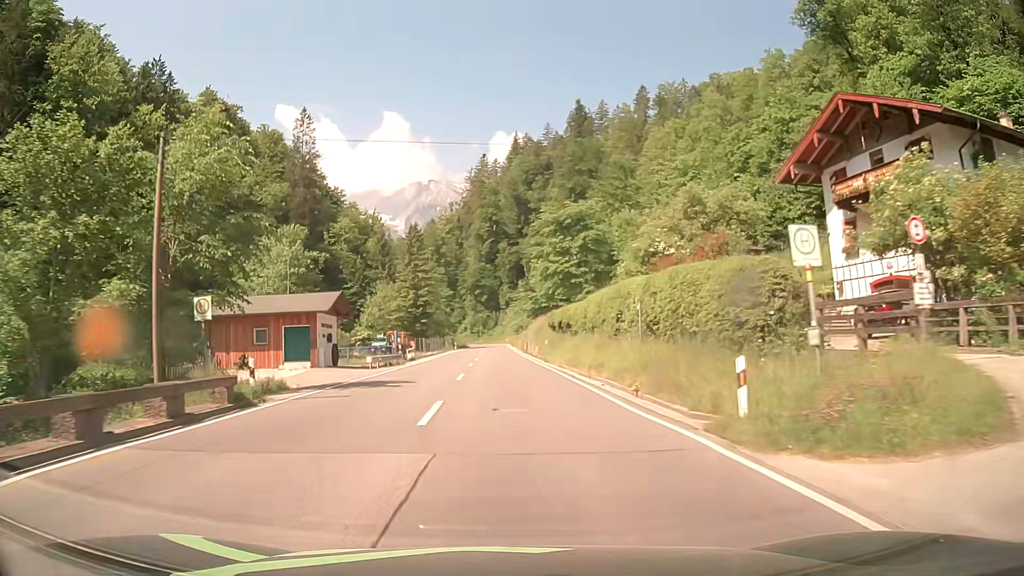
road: primary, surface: asphalt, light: Day
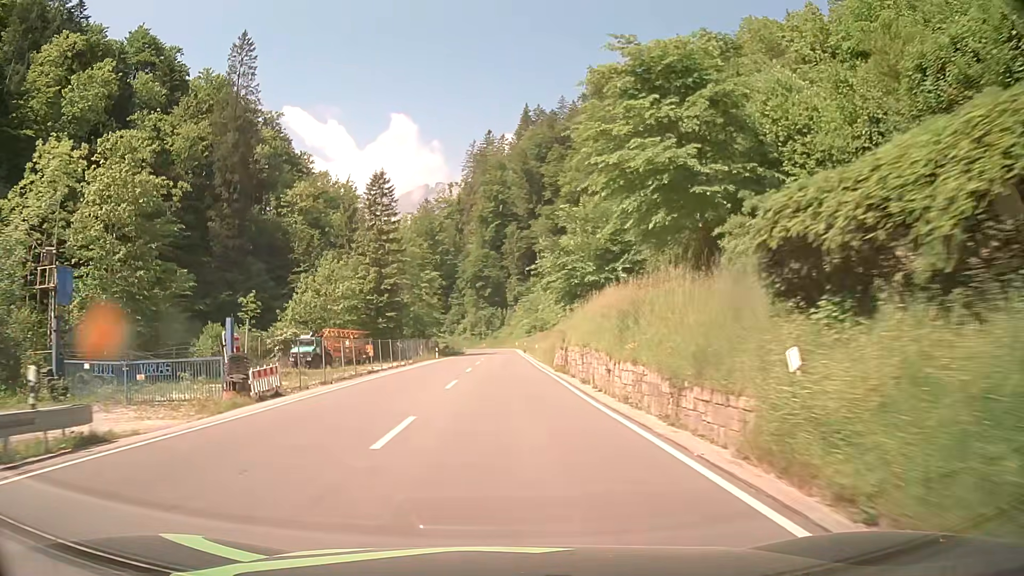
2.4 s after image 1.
(-0.1, +38.0) m; 0°
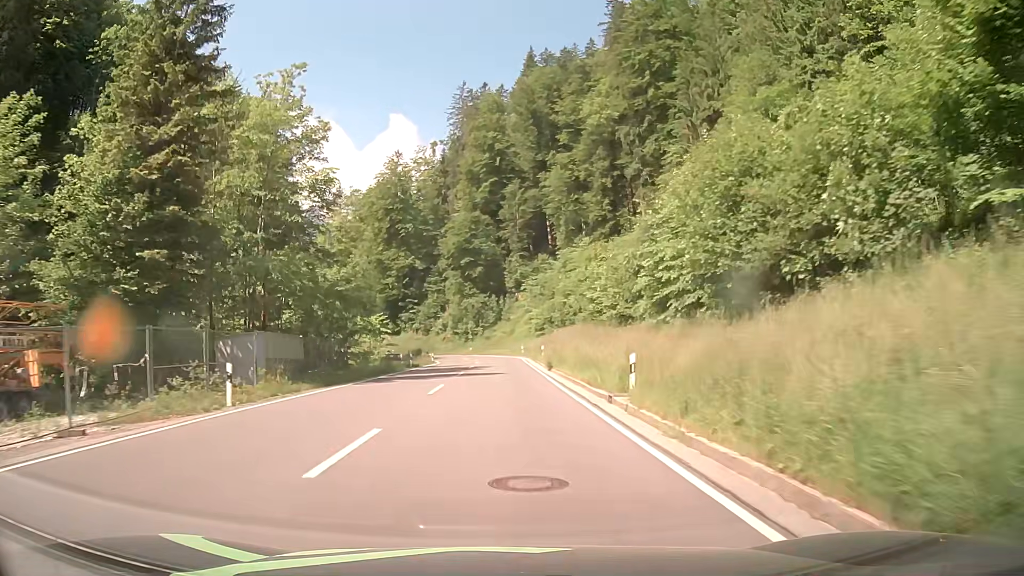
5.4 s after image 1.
(0.0, +50.3) m; 0°
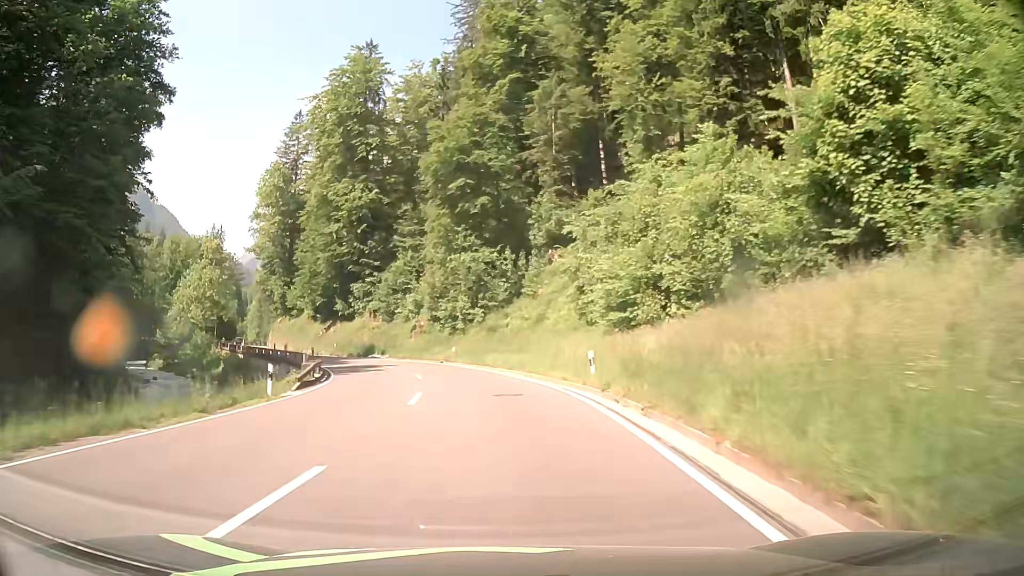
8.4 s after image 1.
(-0.1, +51.6) m; -2°
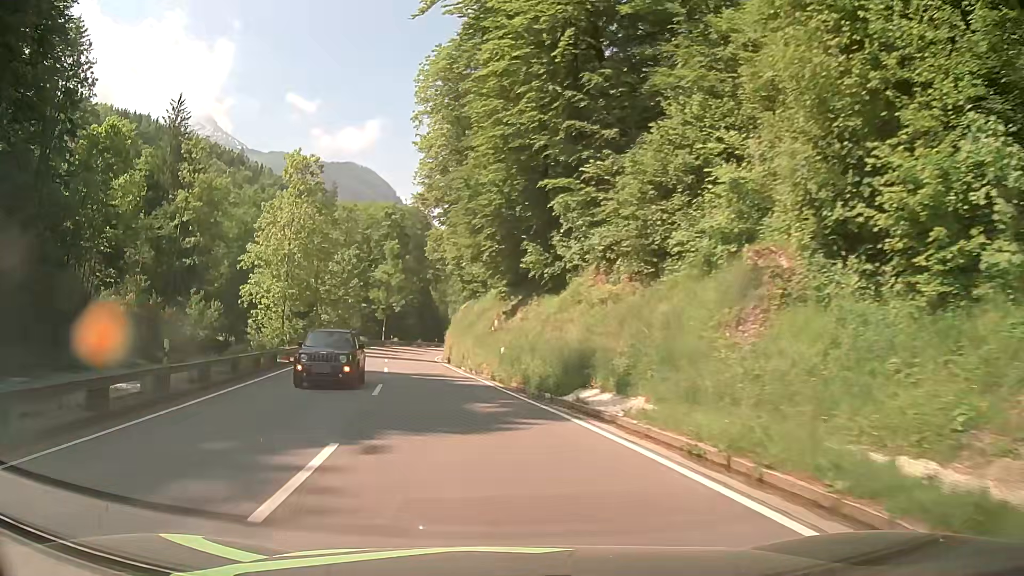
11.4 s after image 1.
(-6.8, +46.0) m; -22°
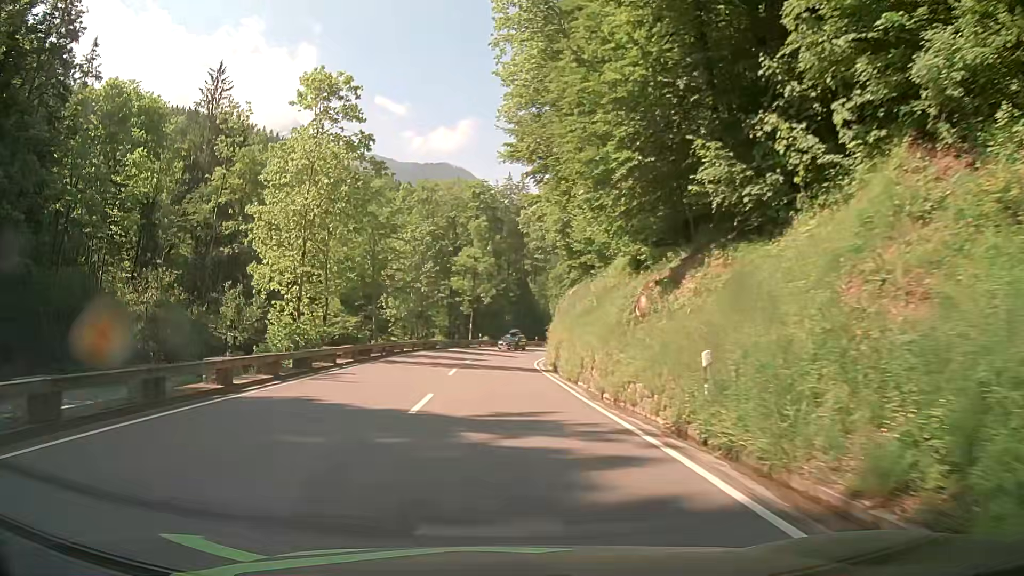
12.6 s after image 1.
(-1.4, +16.8) m; -8°
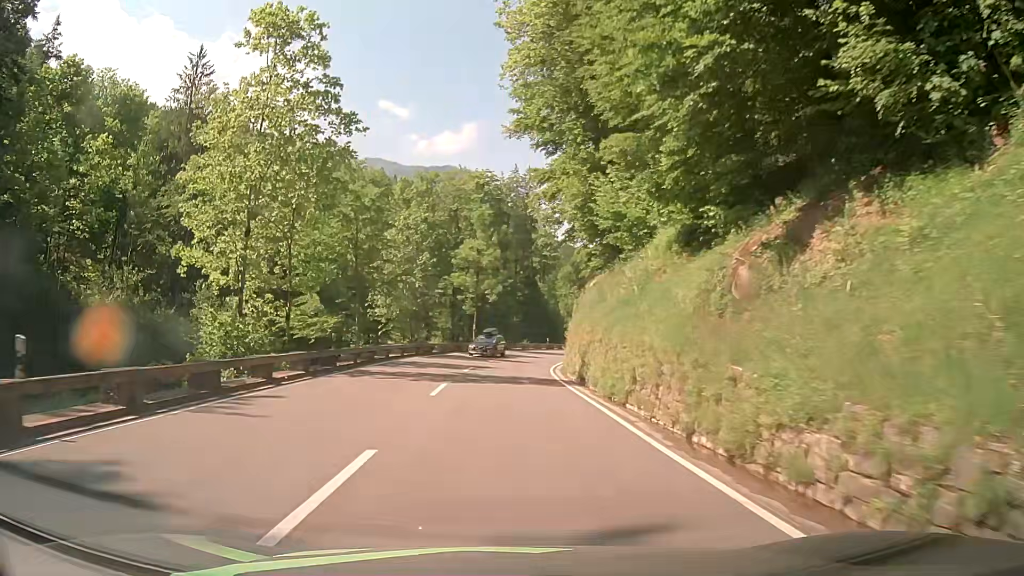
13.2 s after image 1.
(-0.1, +8.1) m; 0°
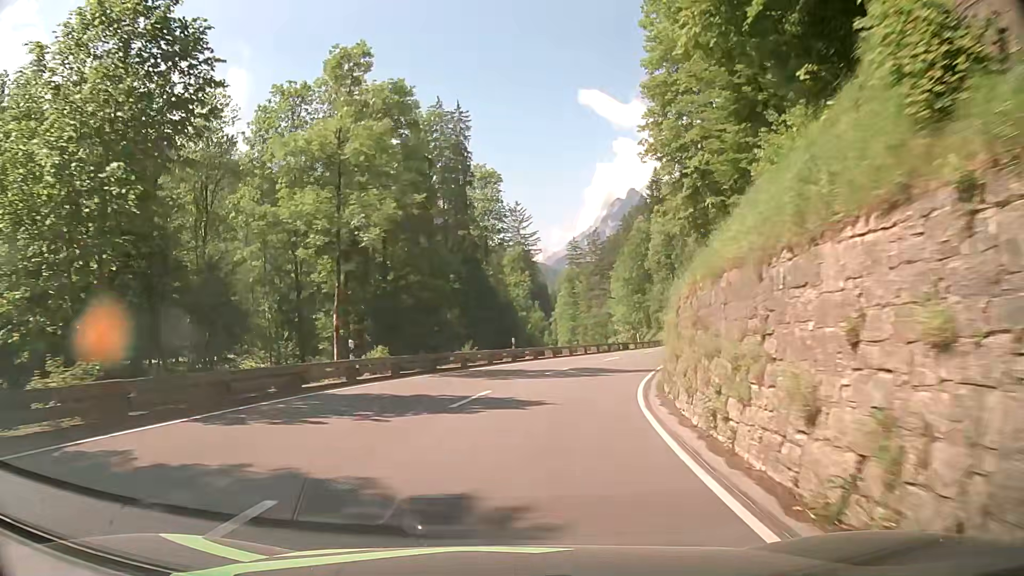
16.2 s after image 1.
(+0.5, +38.4) m; +4°
(+1, +10) (+2, +20) (+5, +29) (+8, +39) (+12, +48) (+16, +57) (+20, +66) (+24, +76) (+27, +85) (+30, +95) m
